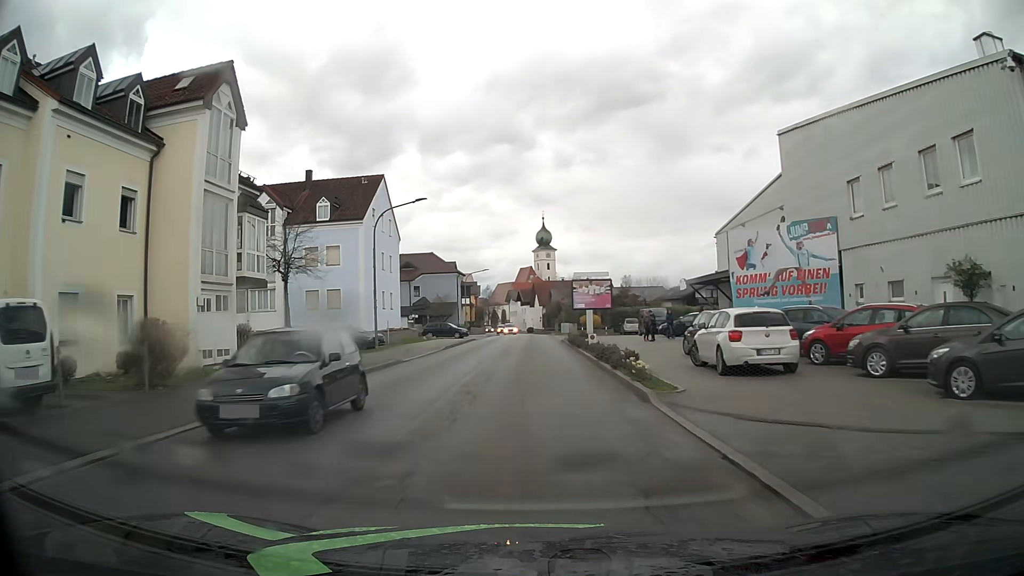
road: unclassified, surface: asphalt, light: Day
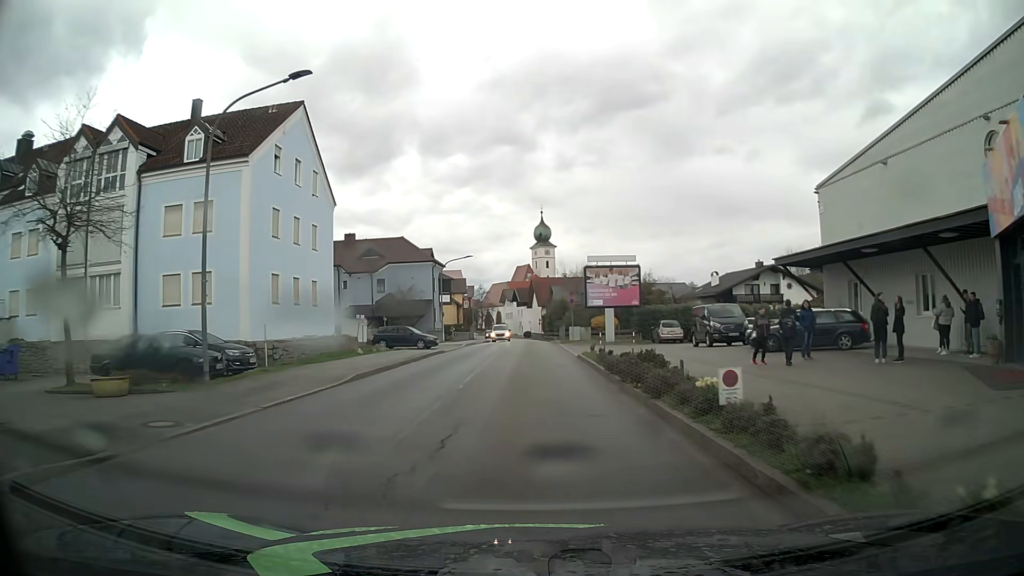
(0.0, +18.3) m; 0°
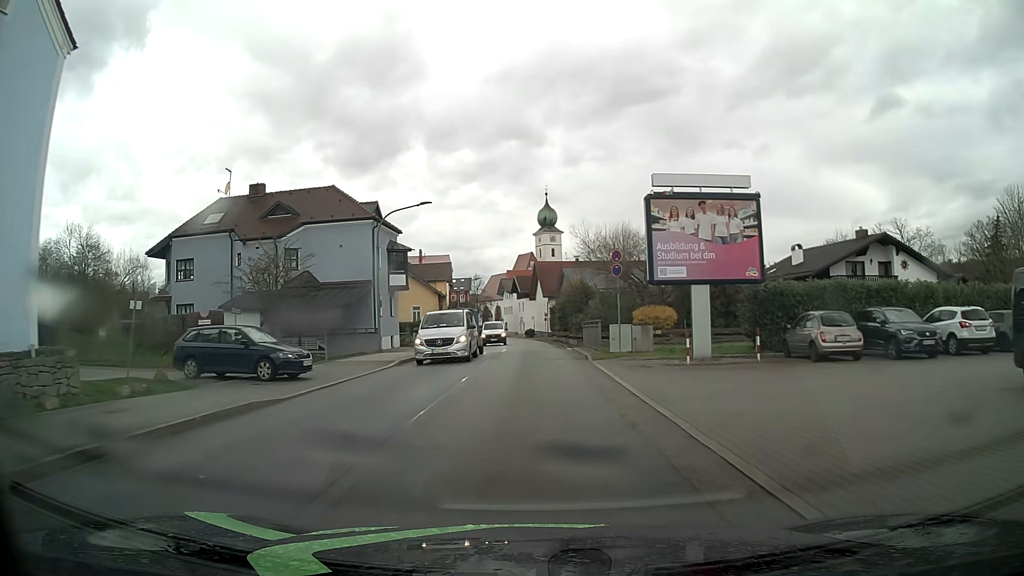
(+0.3, +24.8) m; 0°
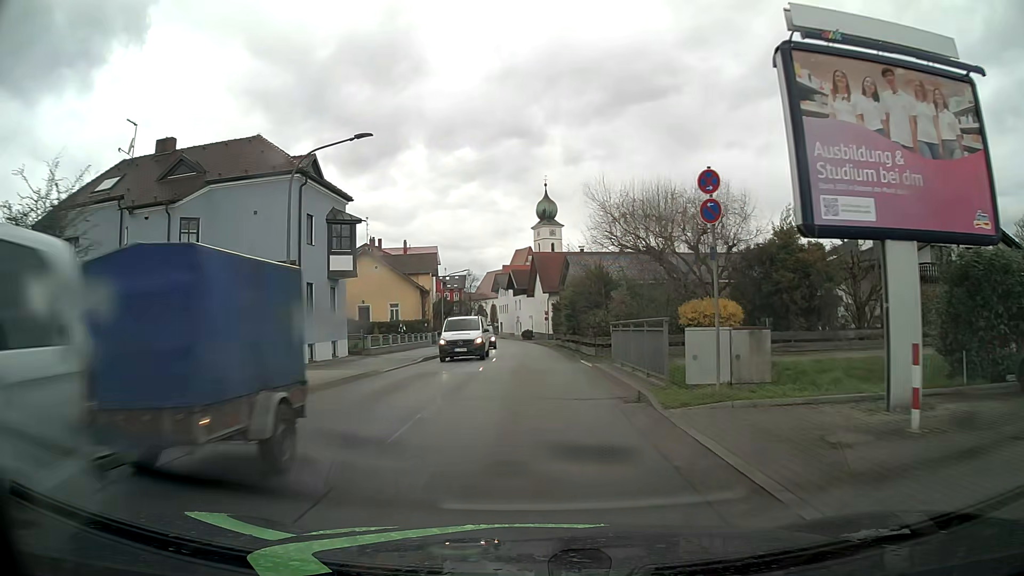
(0.0, +12.5) m; 0°
